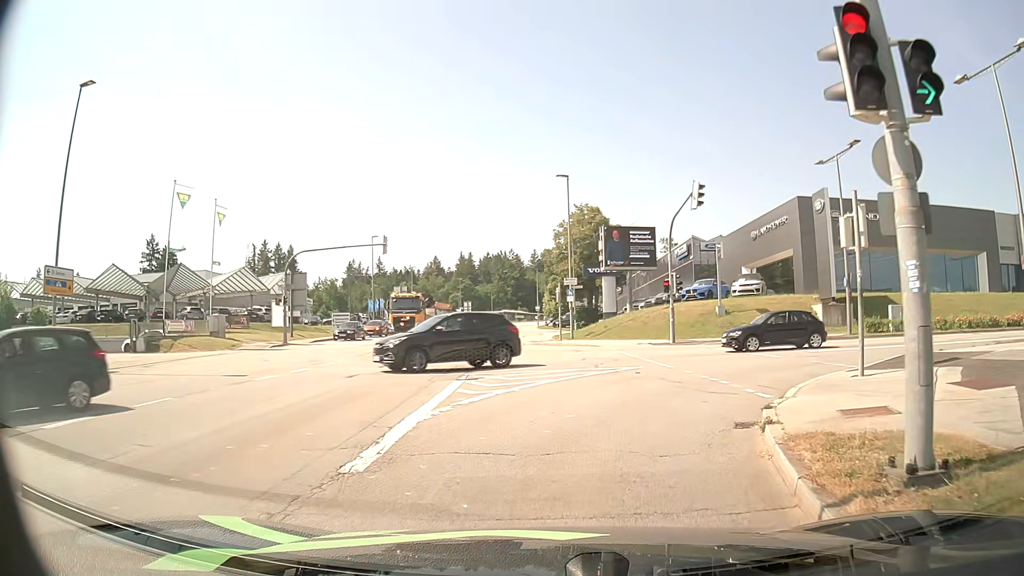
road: tertiary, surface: asphalt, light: Day
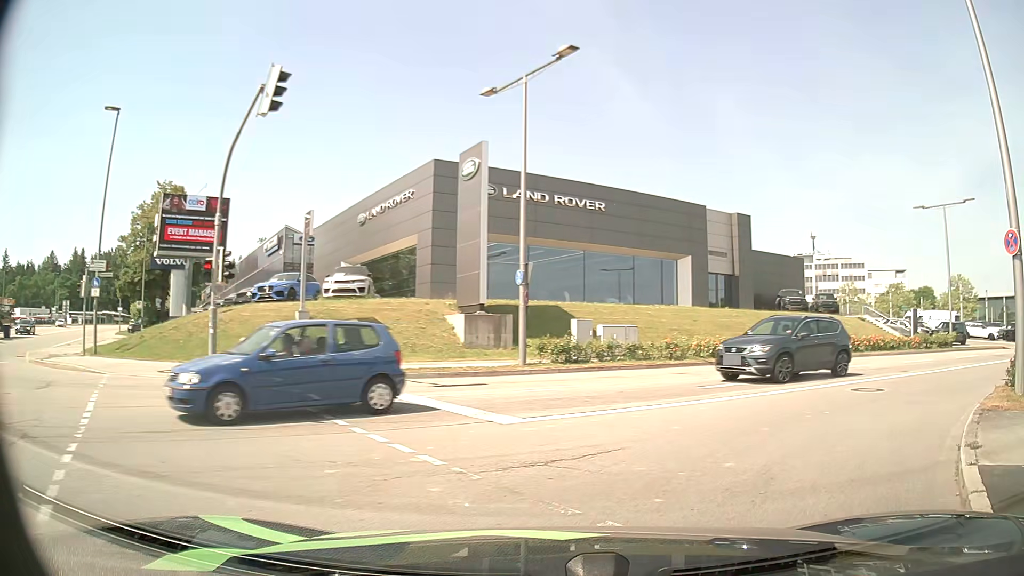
(+3.0, +13.7) m; +33°
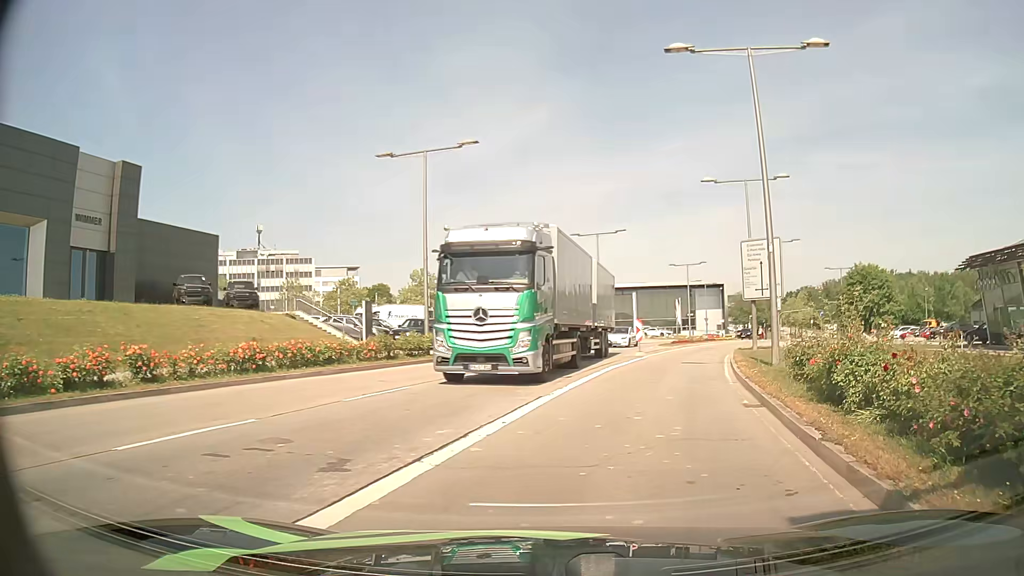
(+6.4, +12.7) m; +49°
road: secondary
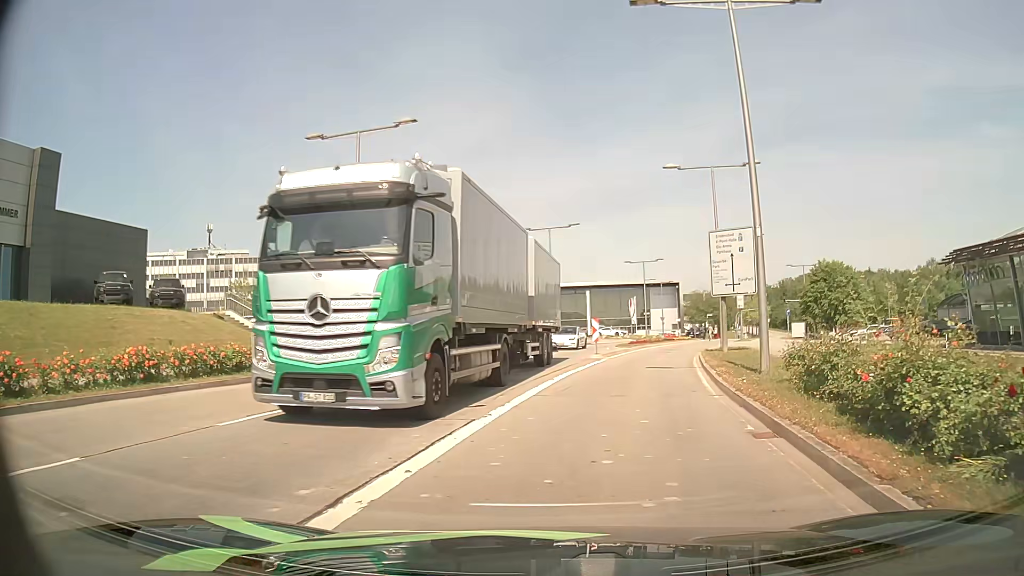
(+0.1, +3.2) m; +3°
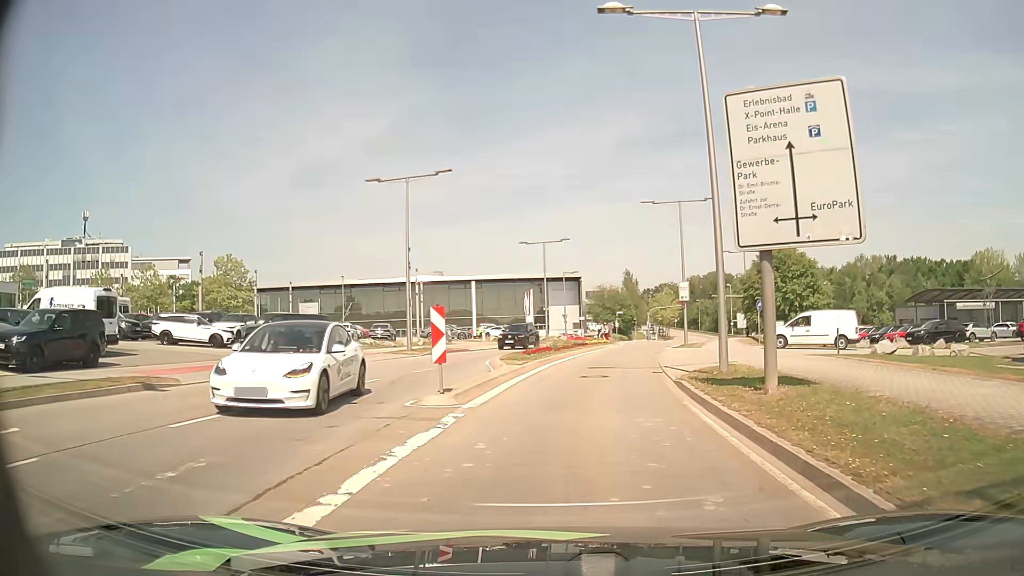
(+1.7, +17.7) m; +8°
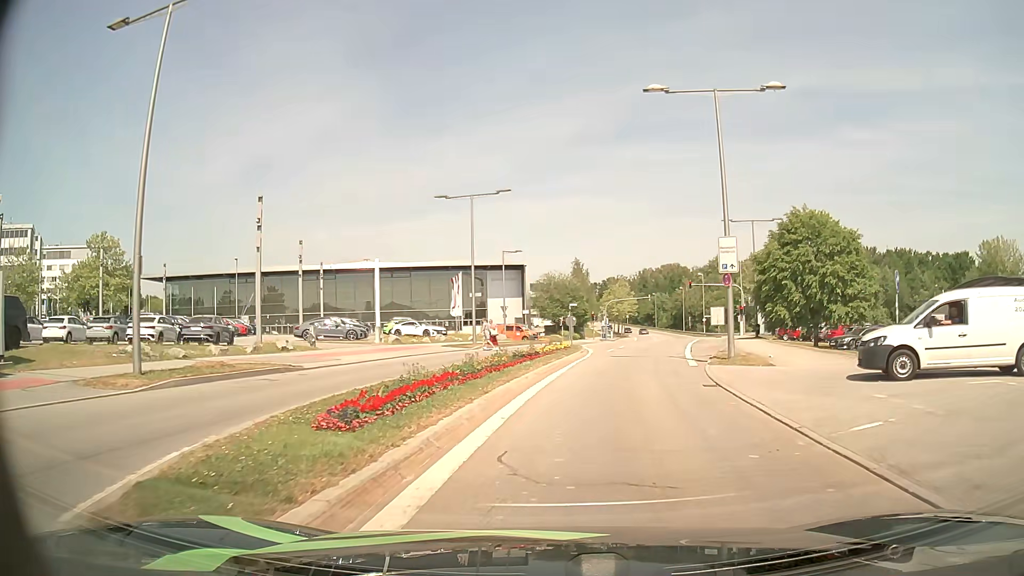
(+0.9, +20.6) m; +6°
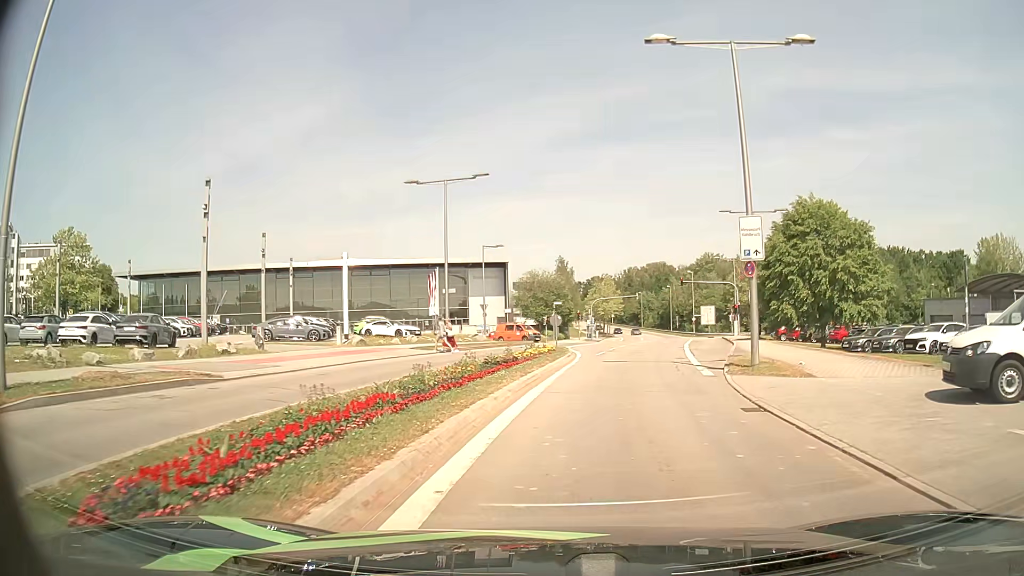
(0.0, +4.3) m; +1°
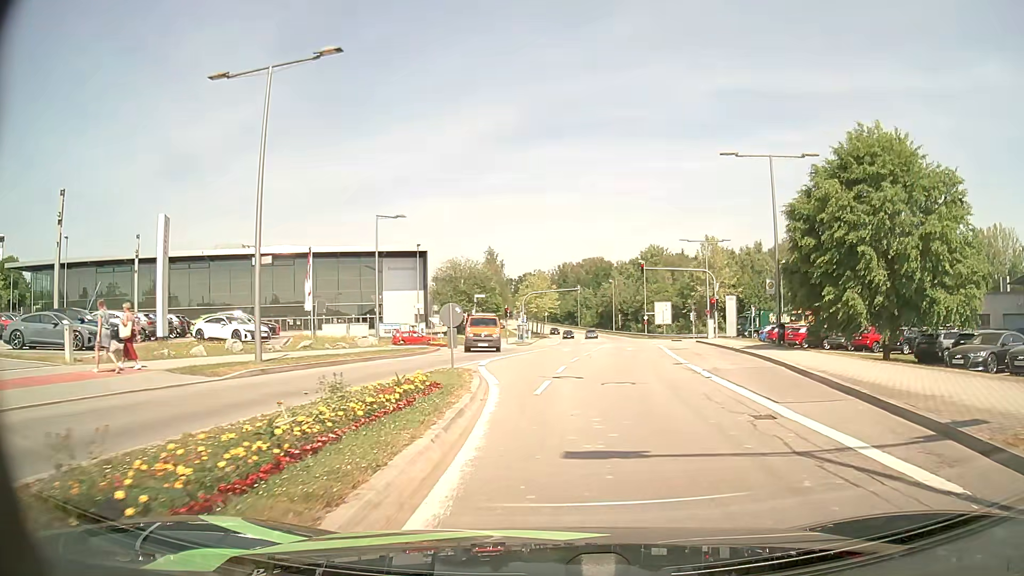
(+0.8, +17.1) m; +6°
(0, +10) (0, +20) (0, +30) (+1, +40) (+2, +50) (+3, +60) (-2, +67) (-12, +65) (-21, +62) (-30, +58) m
